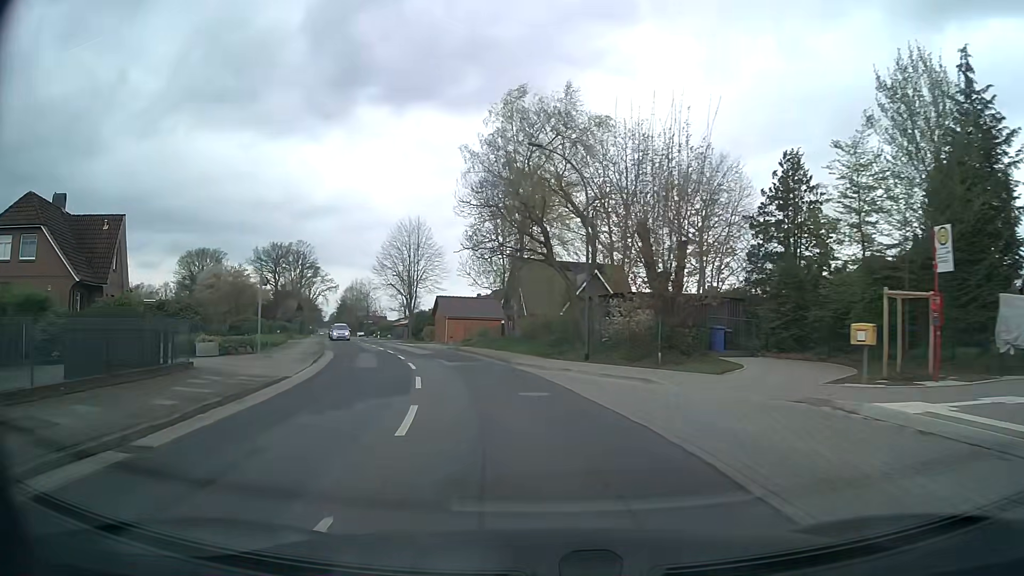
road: secondary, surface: asphalt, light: Day
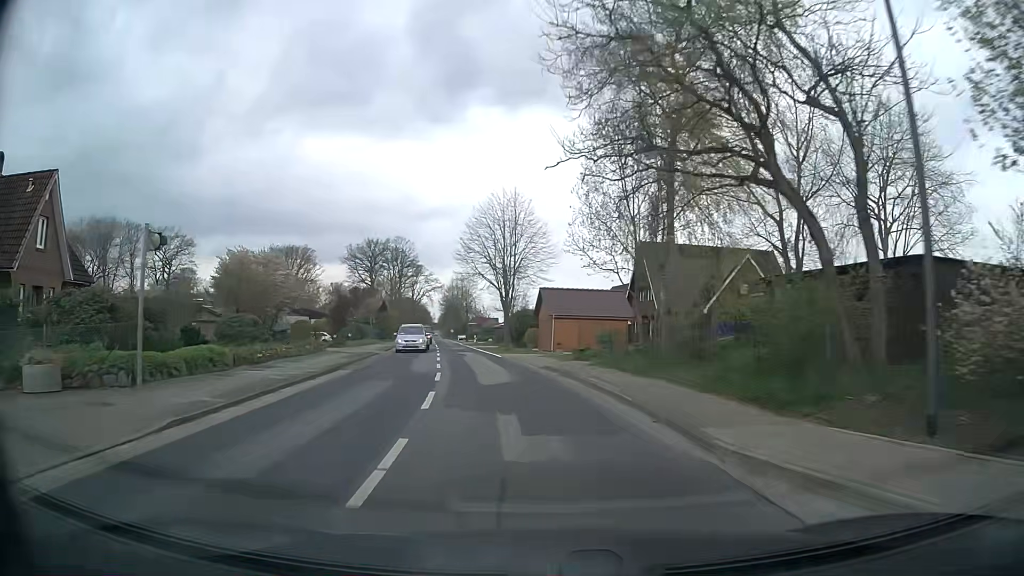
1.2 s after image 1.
(-1.3, +15.5) m; -10°
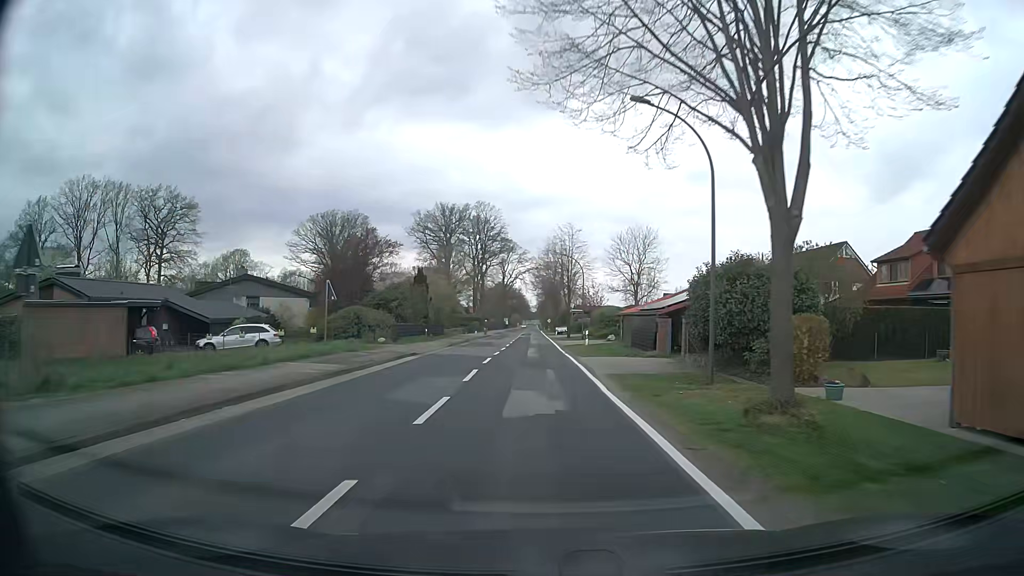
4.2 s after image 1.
(-4.1, +39.1) m; -8°
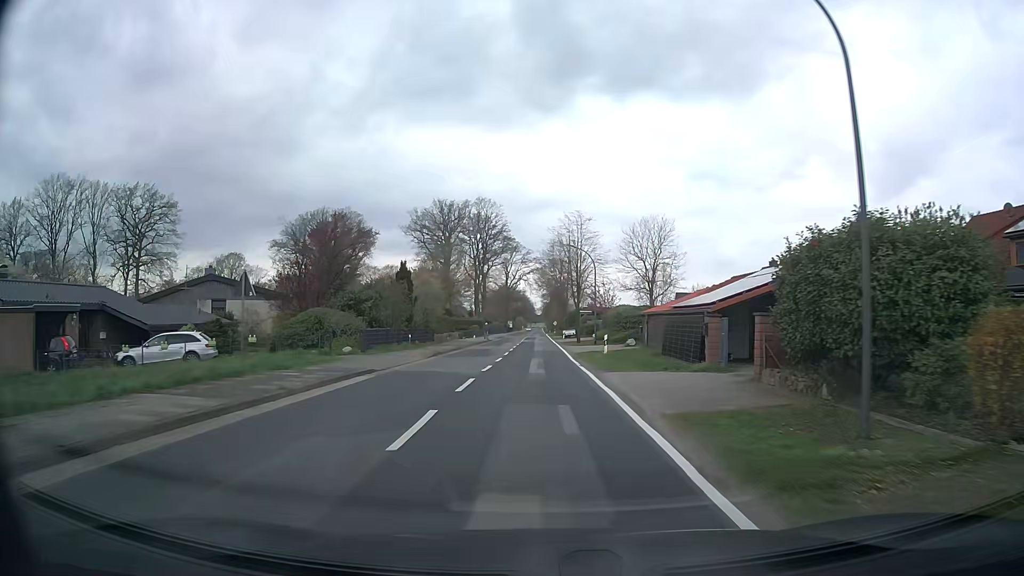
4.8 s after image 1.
(0.0, +7.9) m; 0°
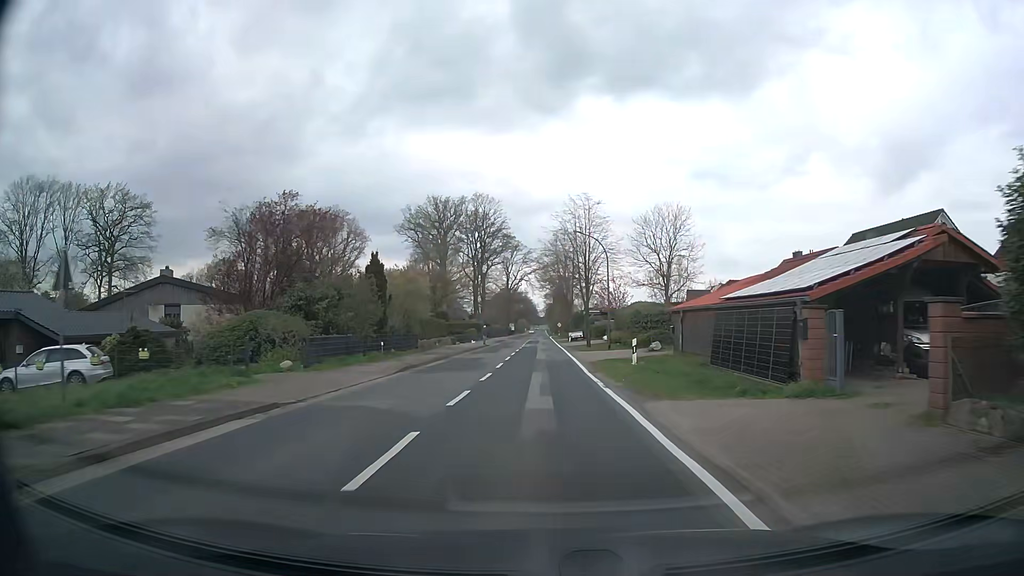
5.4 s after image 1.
(-0.1, +7.9) m; -1°
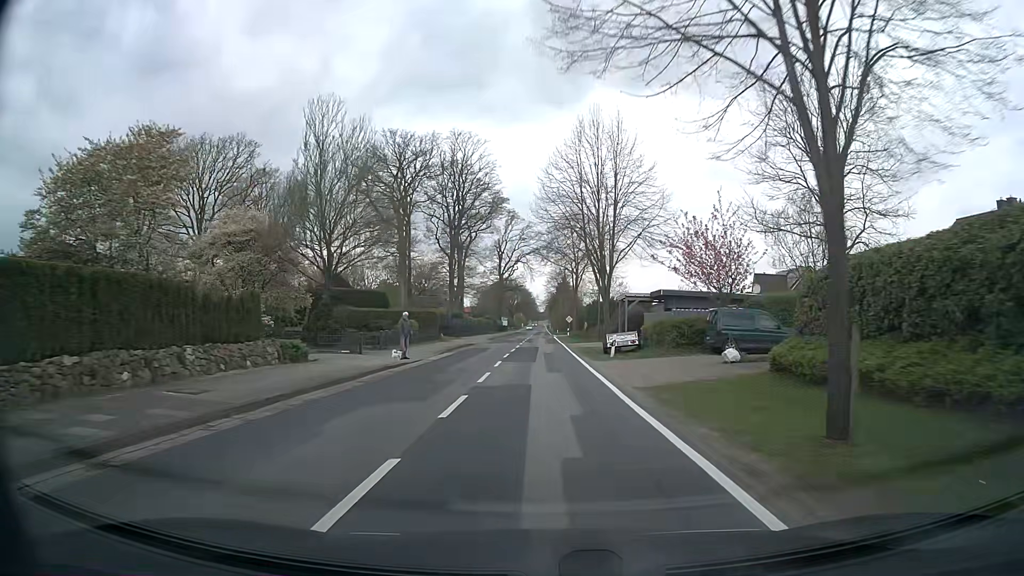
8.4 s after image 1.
(0.0, +39.4) m; +1°
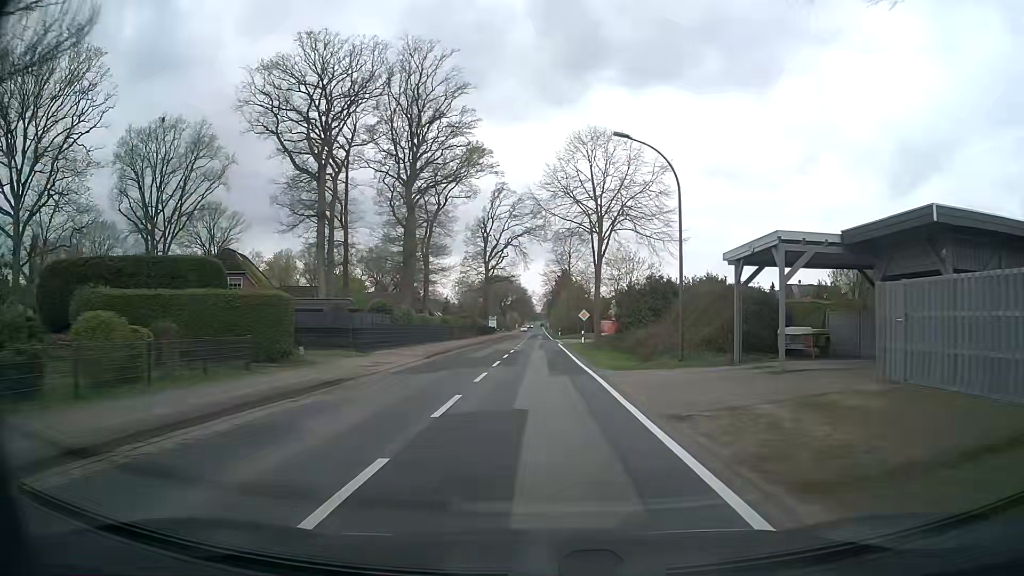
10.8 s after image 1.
(-0.1, +31.2) m; 0°
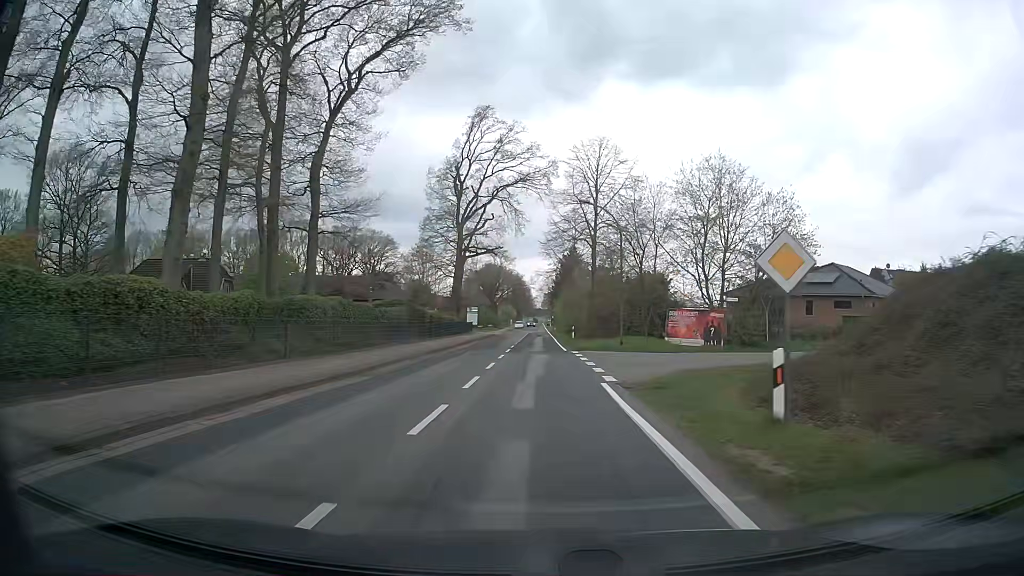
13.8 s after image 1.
(+0.2, +38.9) m; 0°
